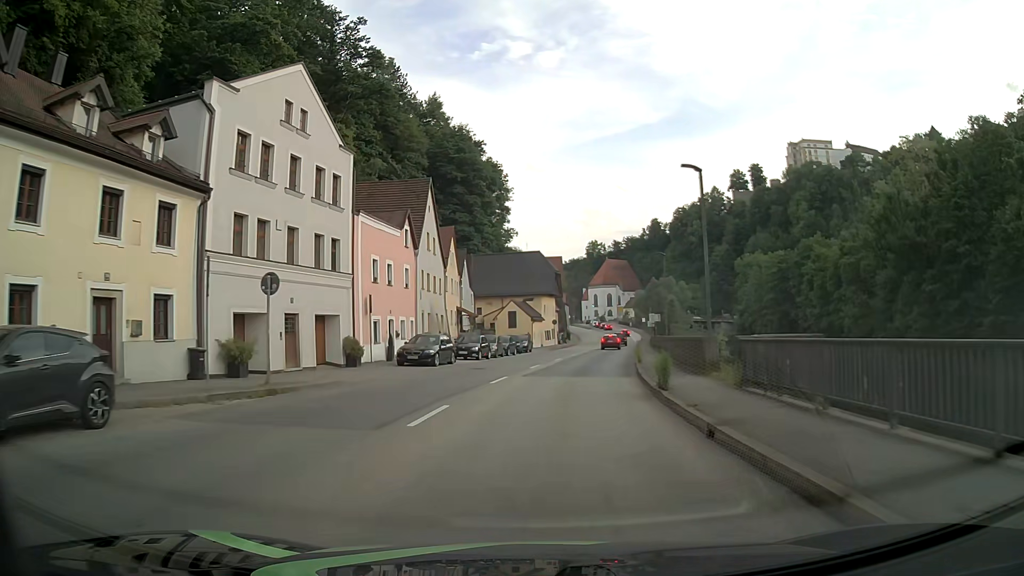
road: primary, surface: asphalt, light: Day
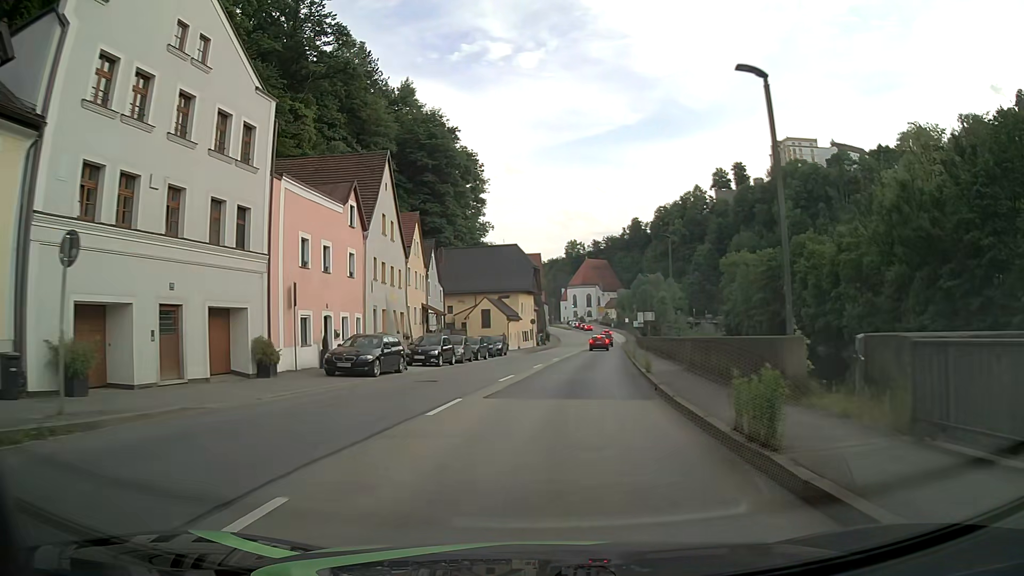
(+0.1, +7.7) m; +2°
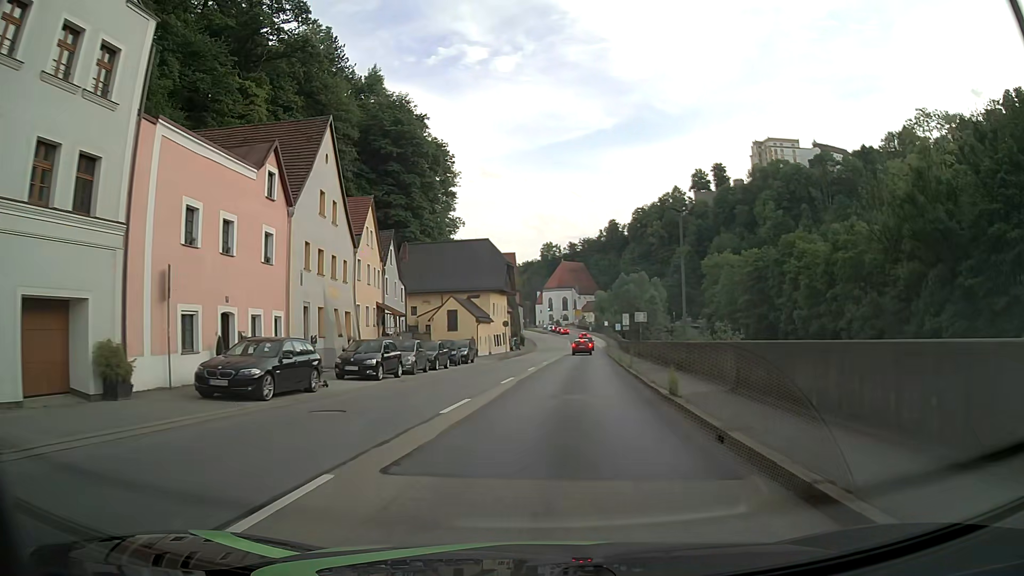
(+0.1, +7.7) m; +2°
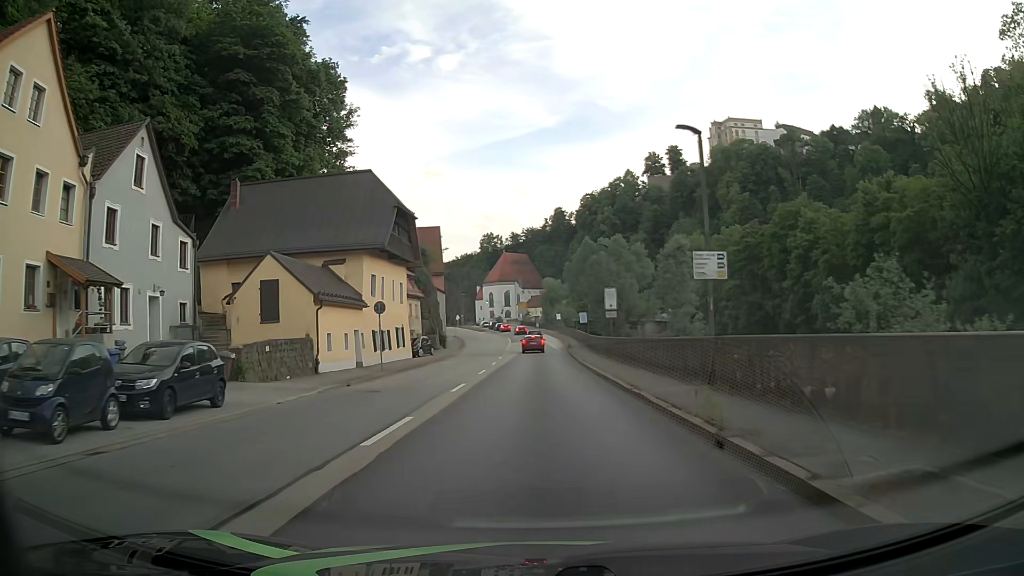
(+1.6, +30.8) m; +5°
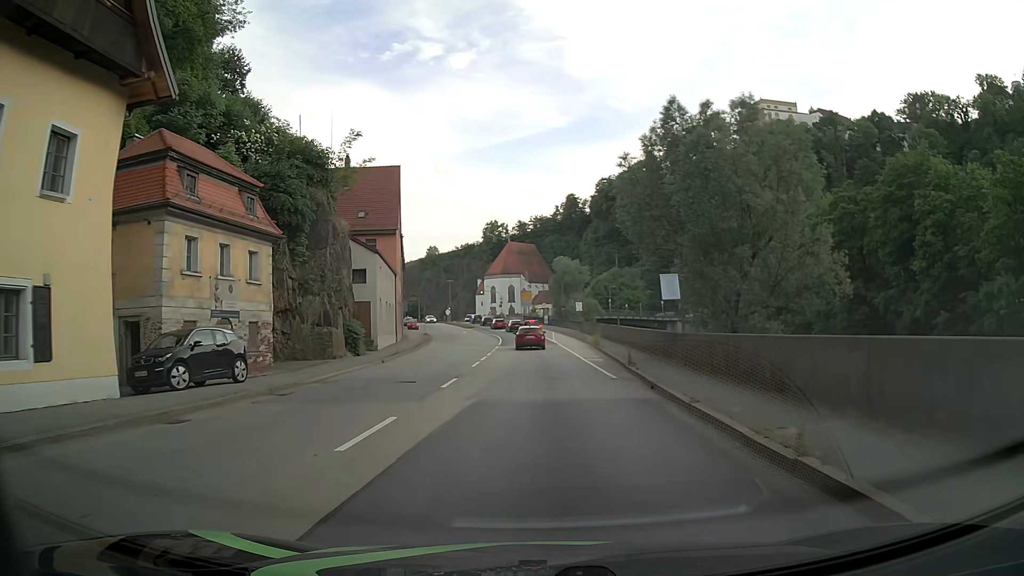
(-0.1, +36.5) m; -1°
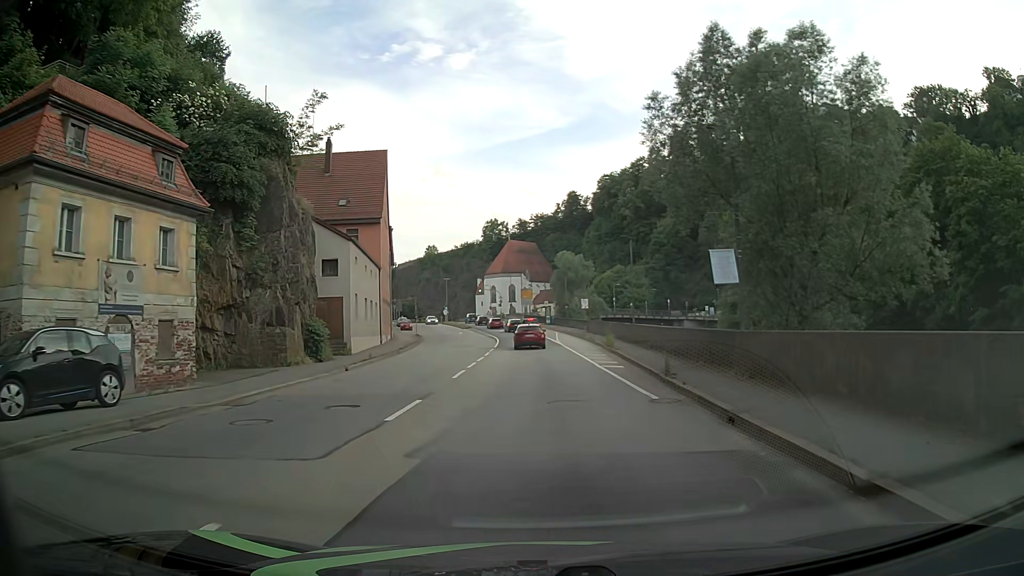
(0.0, +6.4) m; 0°
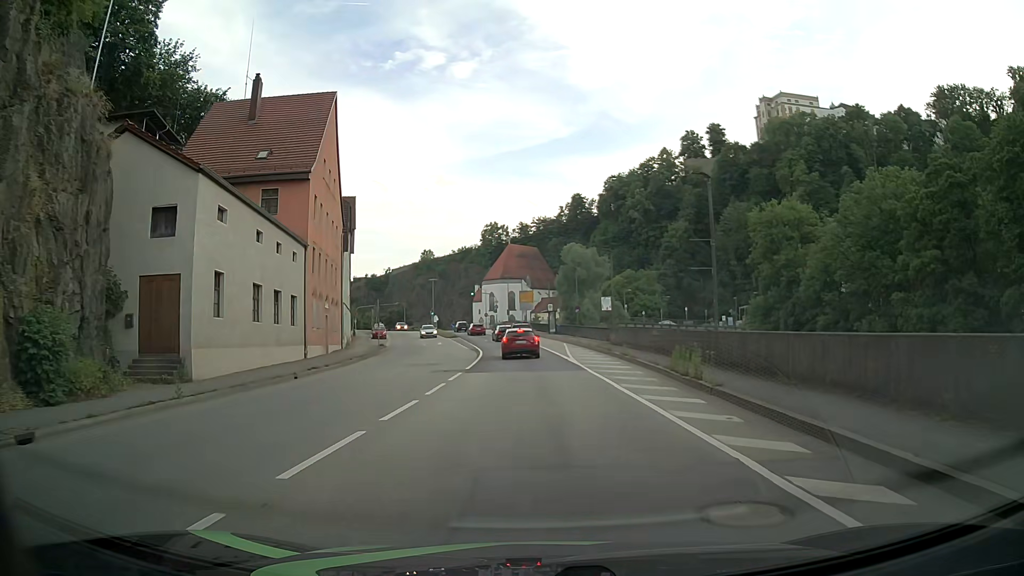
(-0.1, +17.6) m; 0°
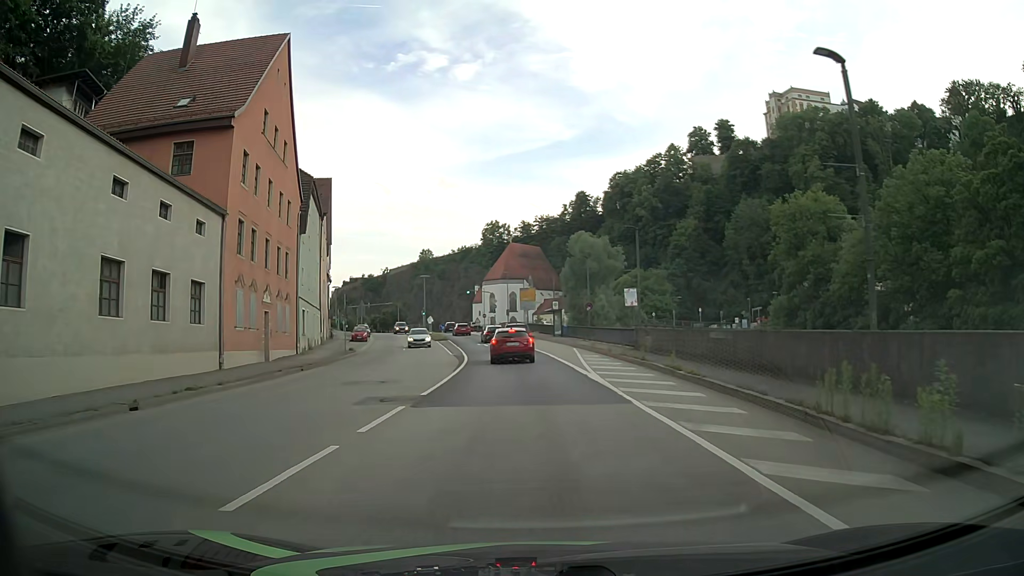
(-0.1, +10.1) m; 0°
(0, +10) (-1, +20) (-1, +30) (-2, +40) (-4, +50) (-5, +60) (-7, +69) (-9, +79) (-12, +89) (-13, +99) m
